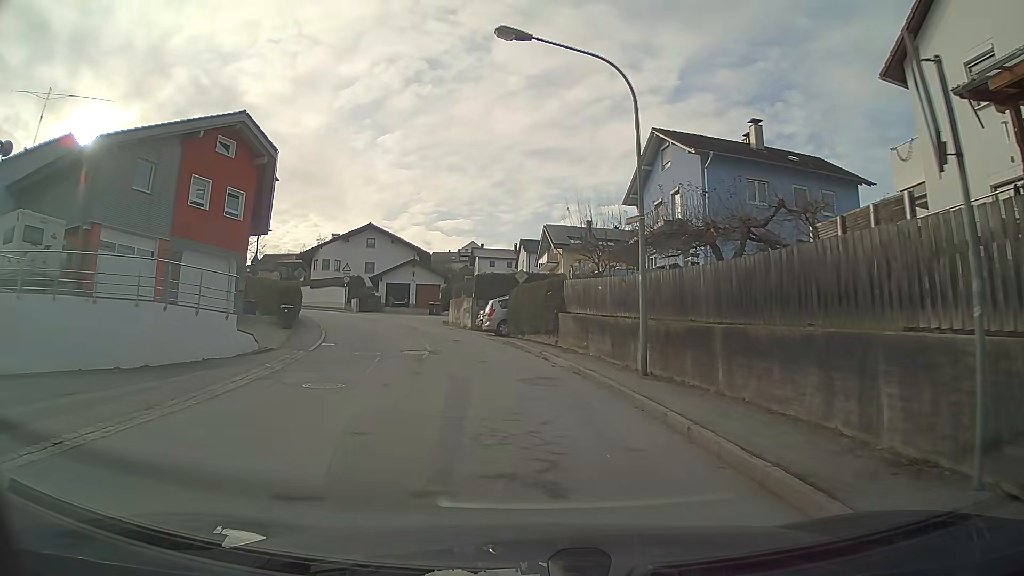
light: Day
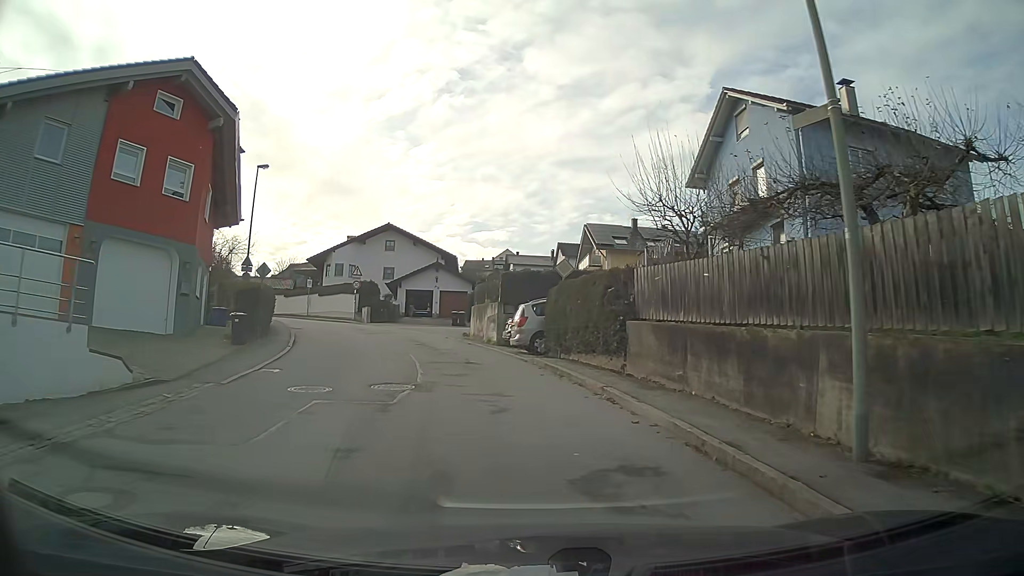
(-0.3, +8.1) m; -4°
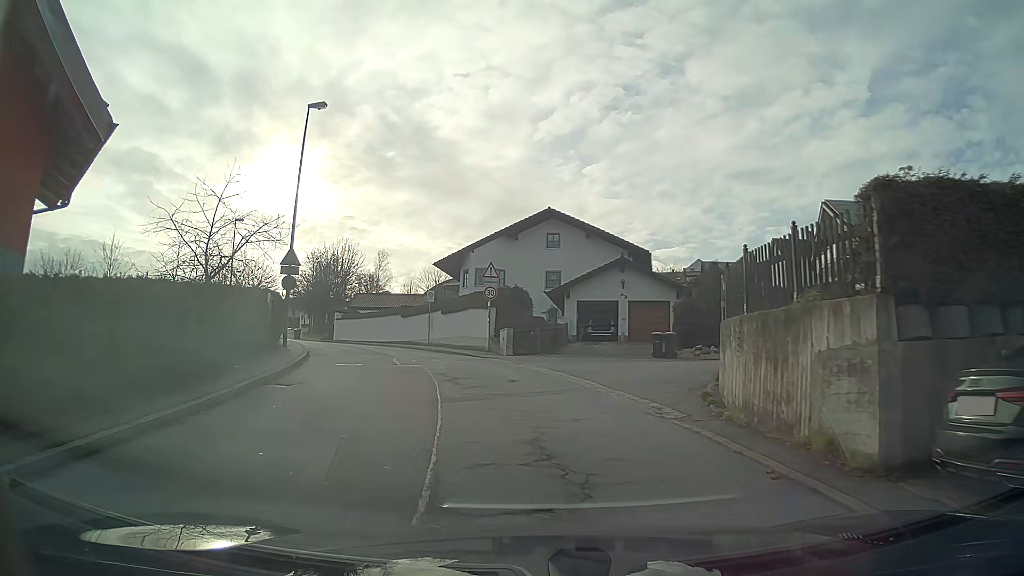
(-2.5, +19.0) m; -15°
